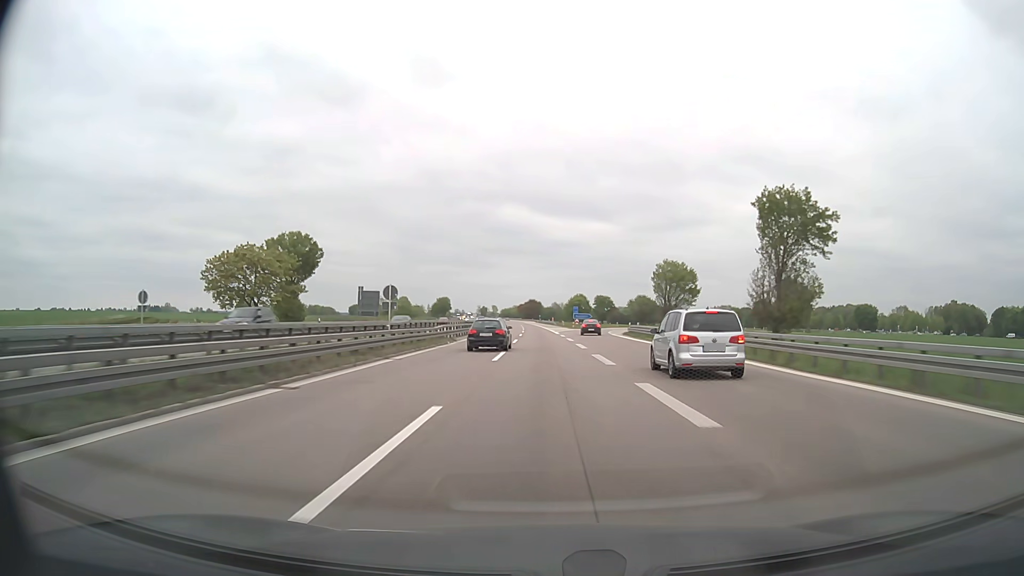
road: motorway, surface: asphalt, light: Day
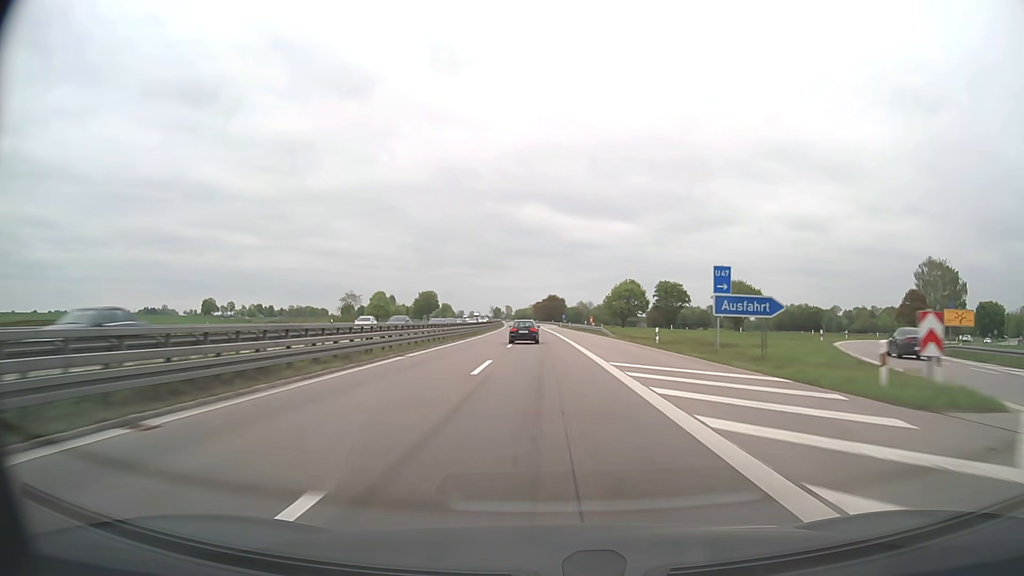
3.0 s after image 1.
(-1.5, +96.5) m; -2°
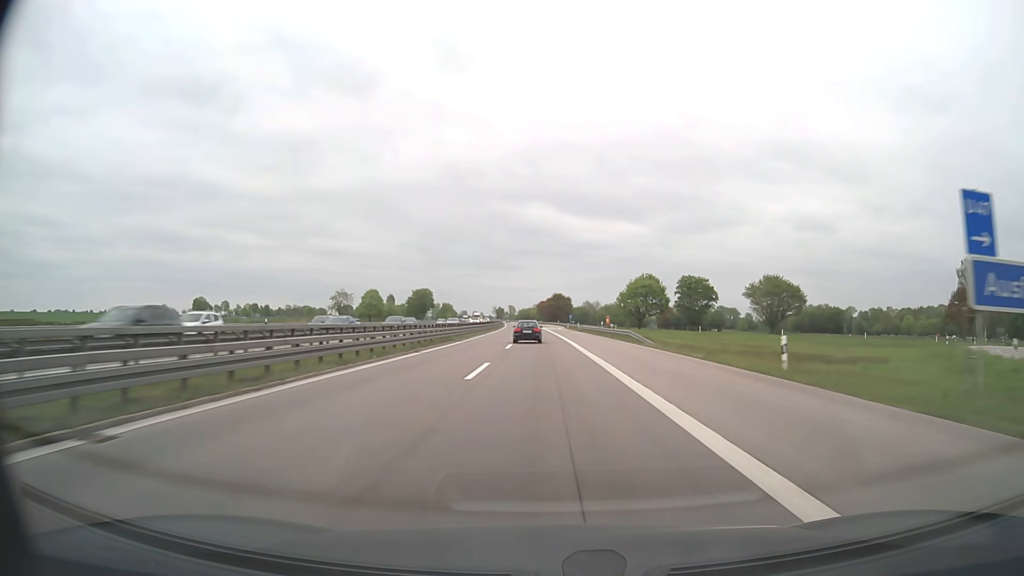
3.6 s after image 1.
(-0.1, +19.5) m; 0°
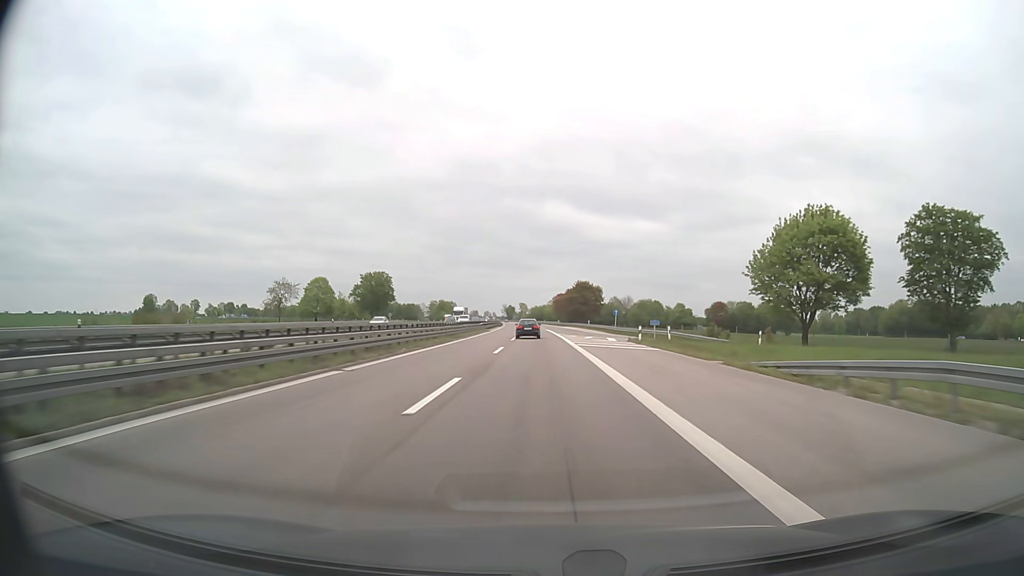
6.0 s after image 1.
(-1.1, +78.4) m; -1°
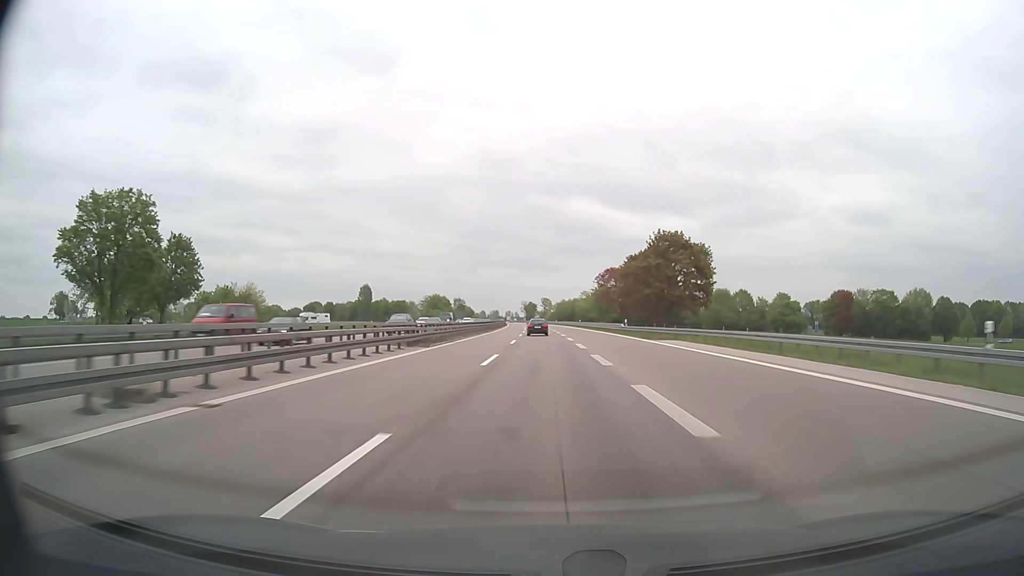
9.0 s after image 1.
(-1.8, +98.9) m; -2°
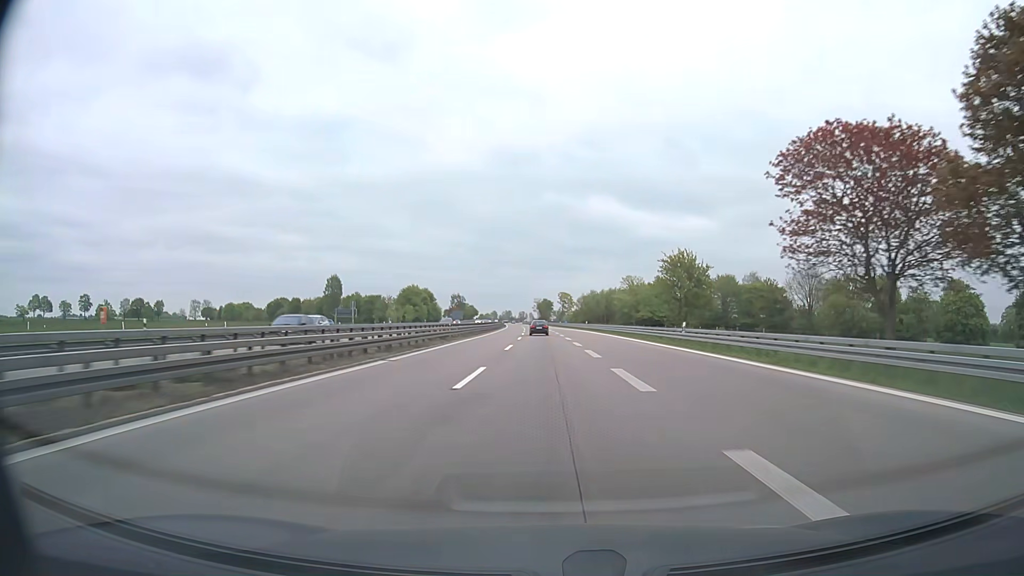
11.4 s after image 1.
(-0.9, +79.0) m; -1°
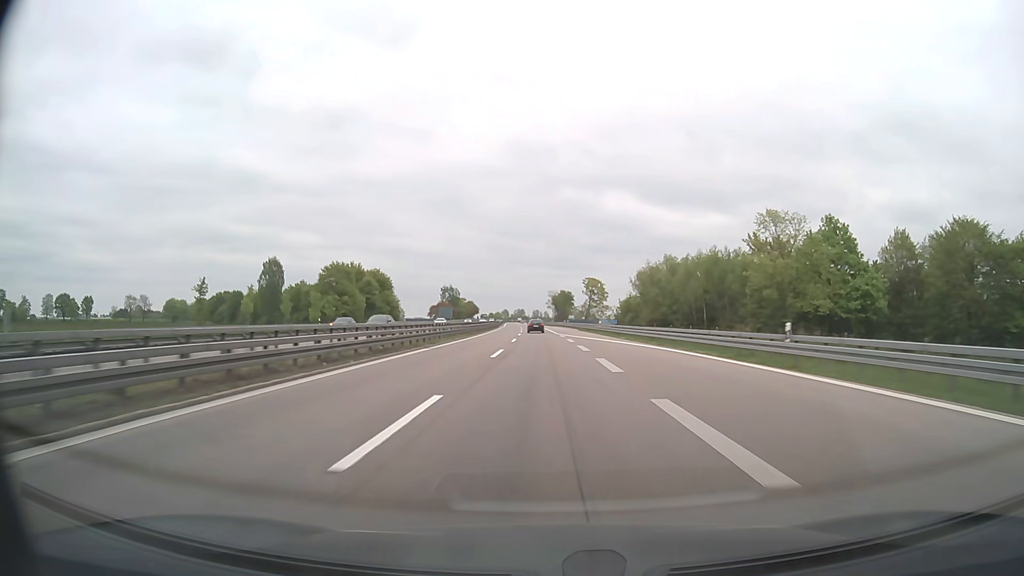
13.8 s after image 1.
(-0.8, +79.3) m; -1°
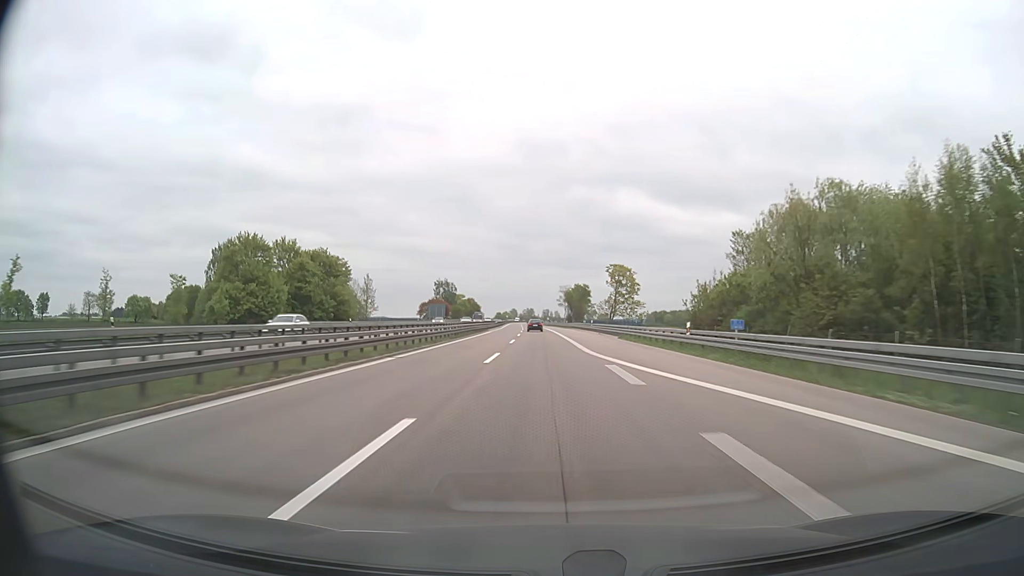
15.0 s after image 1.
(-0.3, +39.7) m; -1°
(0, +10) (0, +20) (0, +30) (0, +40) (0, +50) (0, +60) (-1, +70) (-1, +80) (-1, +90) (-1, +100) m
